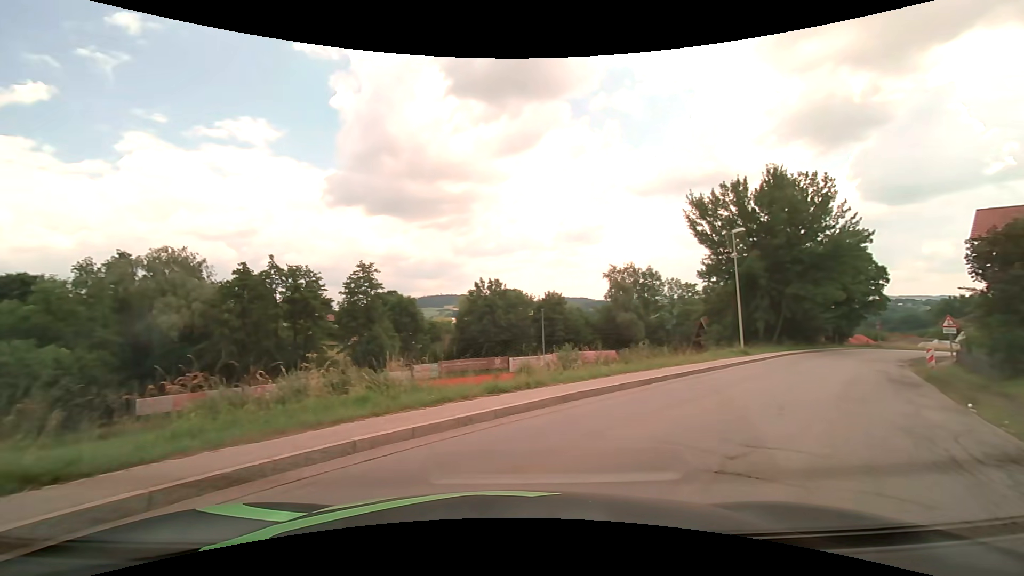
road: secondary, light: Day
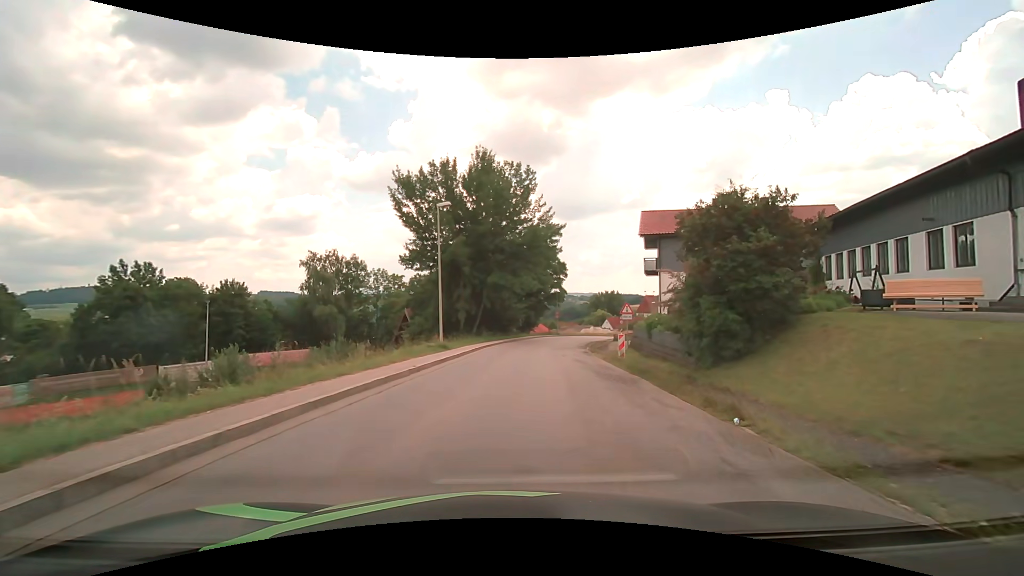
(+3.0, +7.4) m; +36°
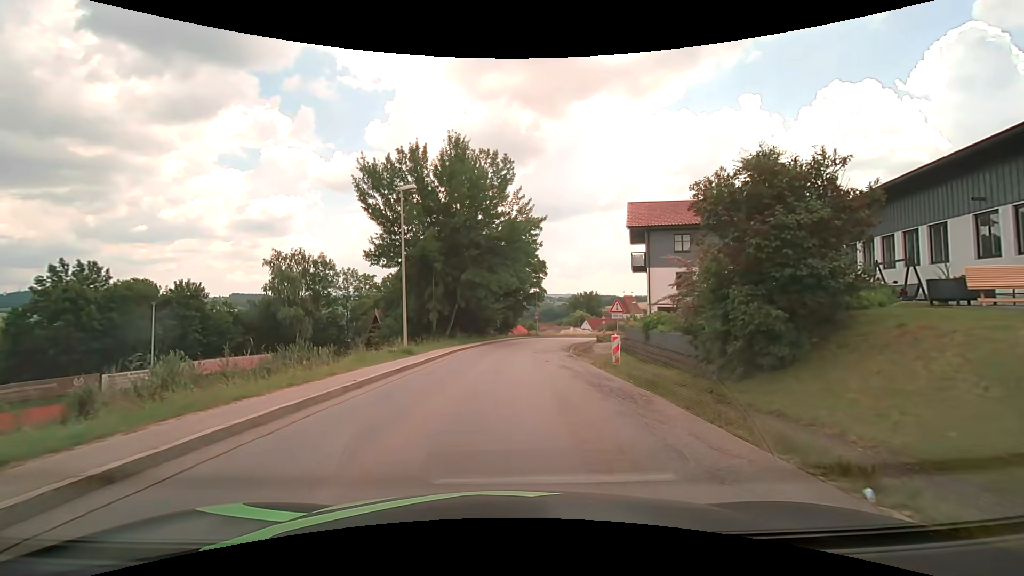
(+0.1, +3.7) m; +2°
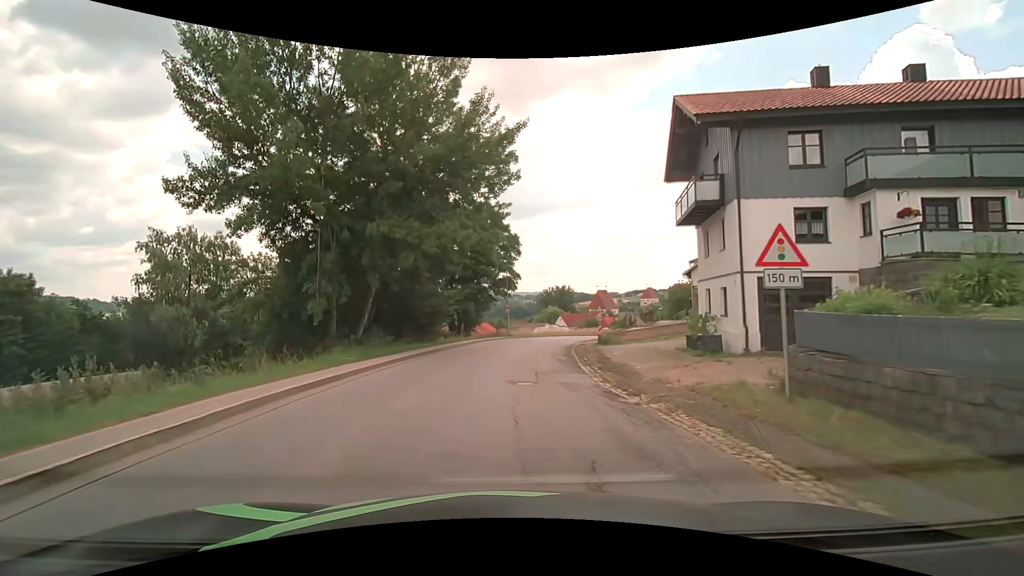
(+0.7, +19.0) m; +4°
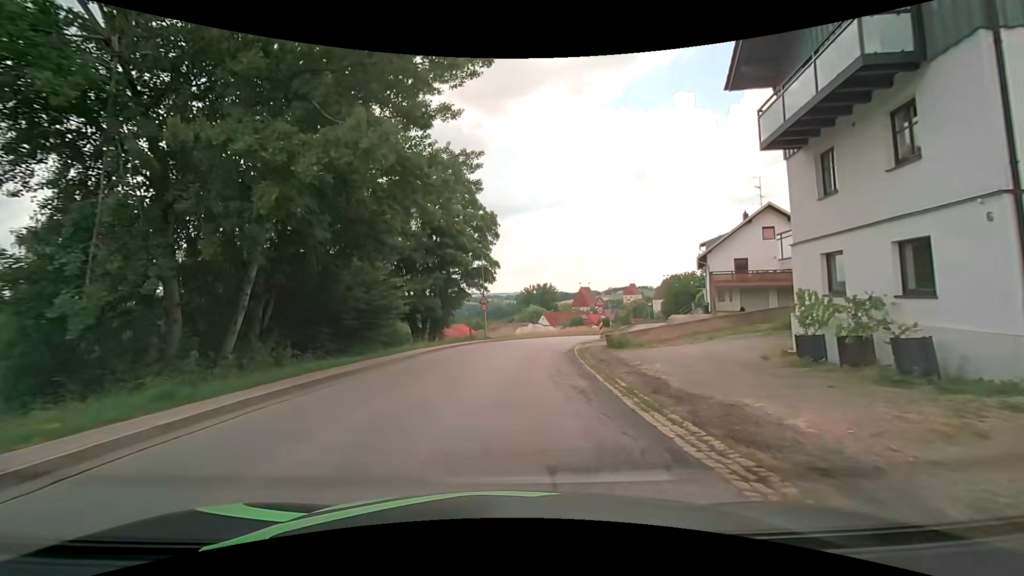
(+0.2, +10.7) m; +2°
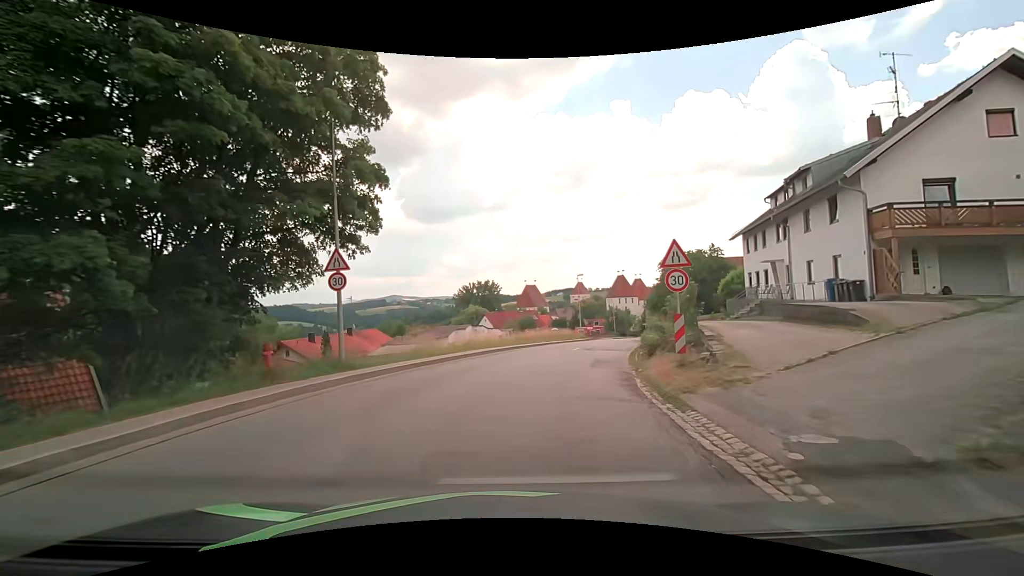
(+1.1, +26.5) m; +6°
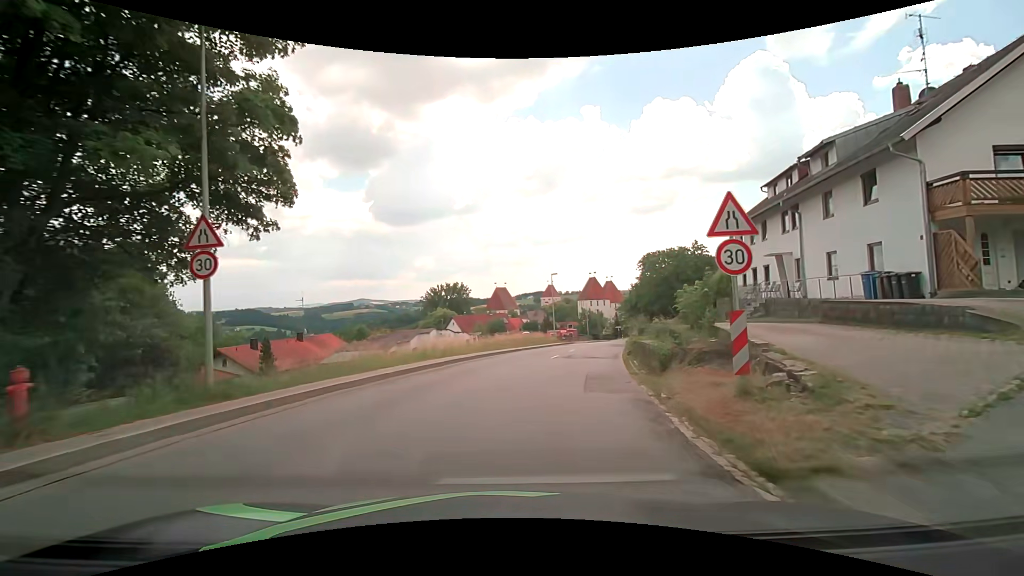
(+0.2, +5.0) m; +3°
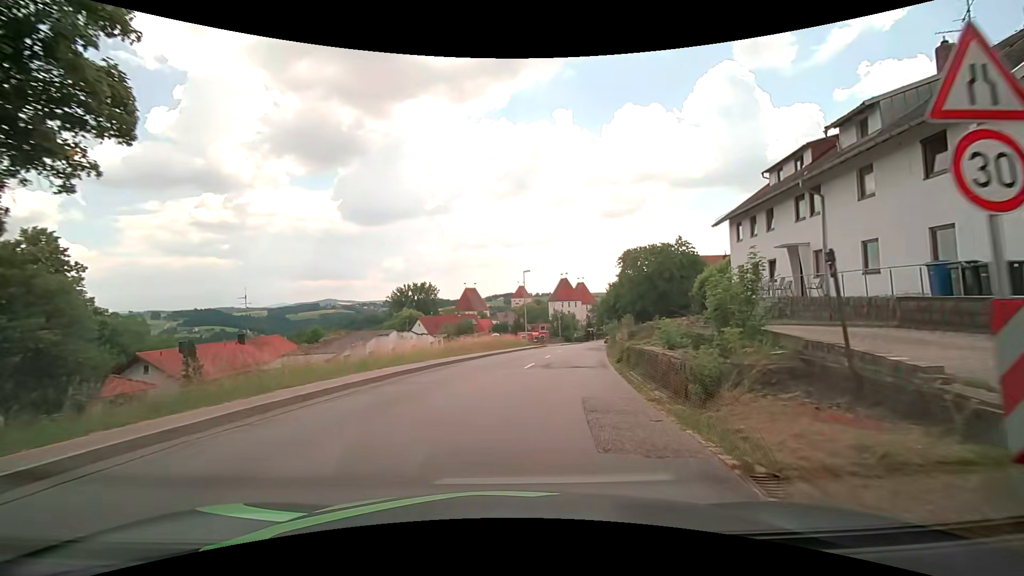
(+0.2, +4.9) m; +3°
